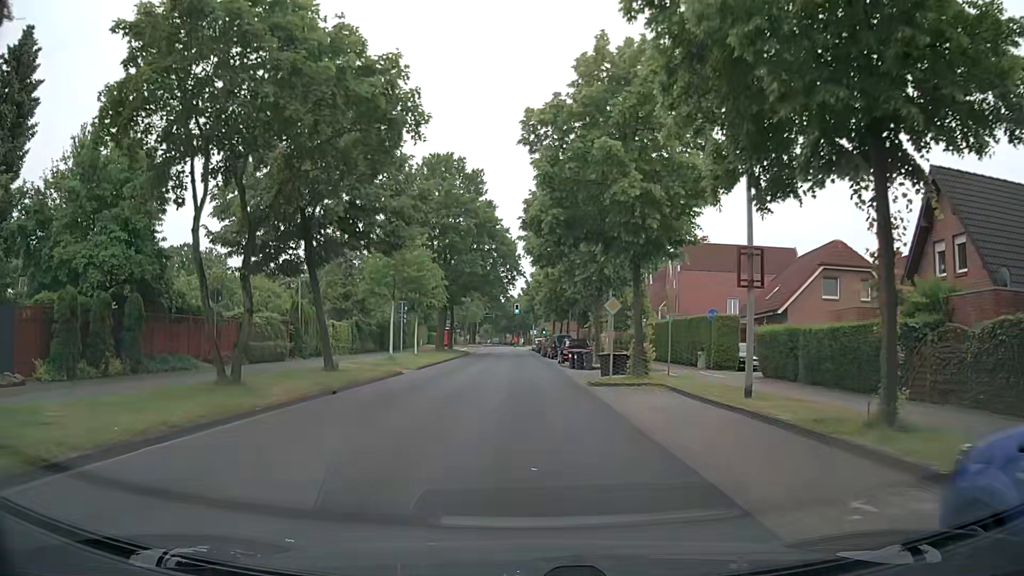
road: tertiary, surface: asphalt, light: Day
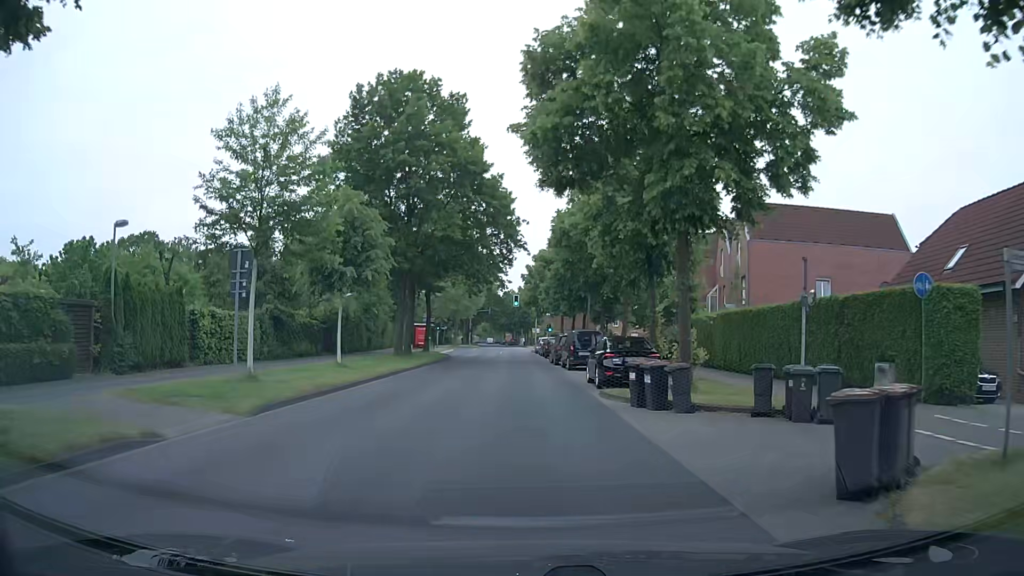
(0.0, +18.7) m; -1°
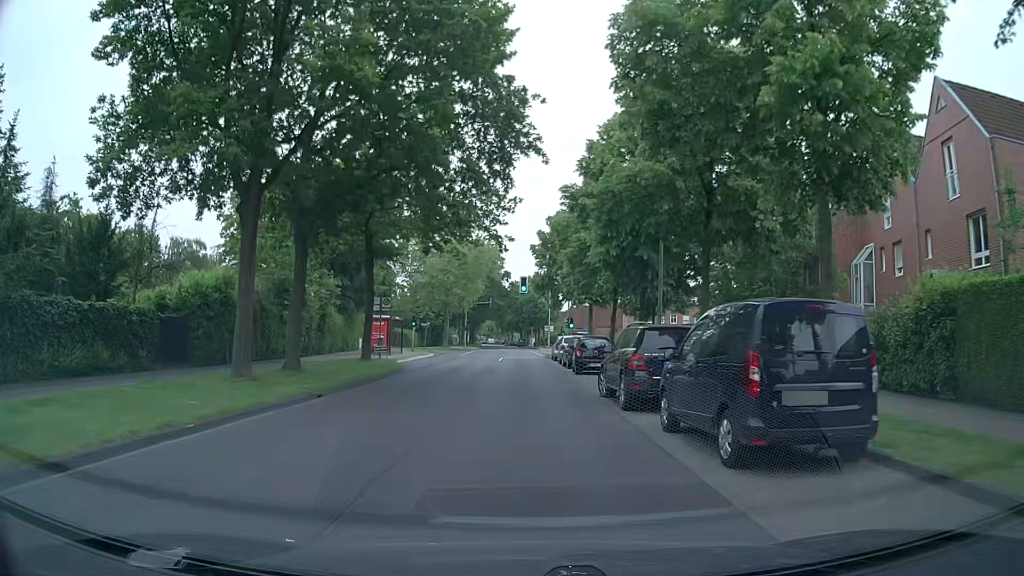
(+0.3, +23.3) m; 0°
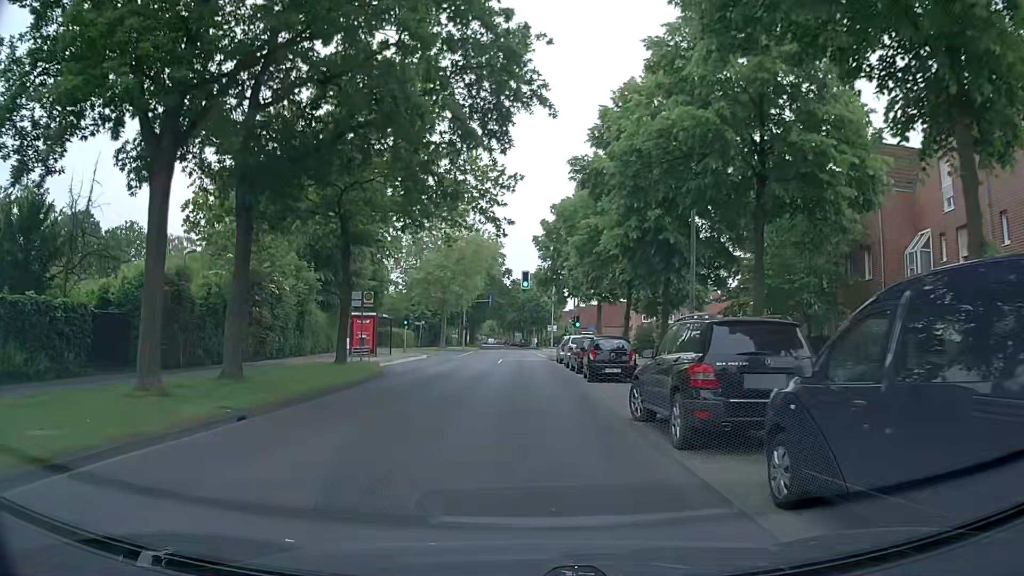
(0.0, +4.7) m; +1°
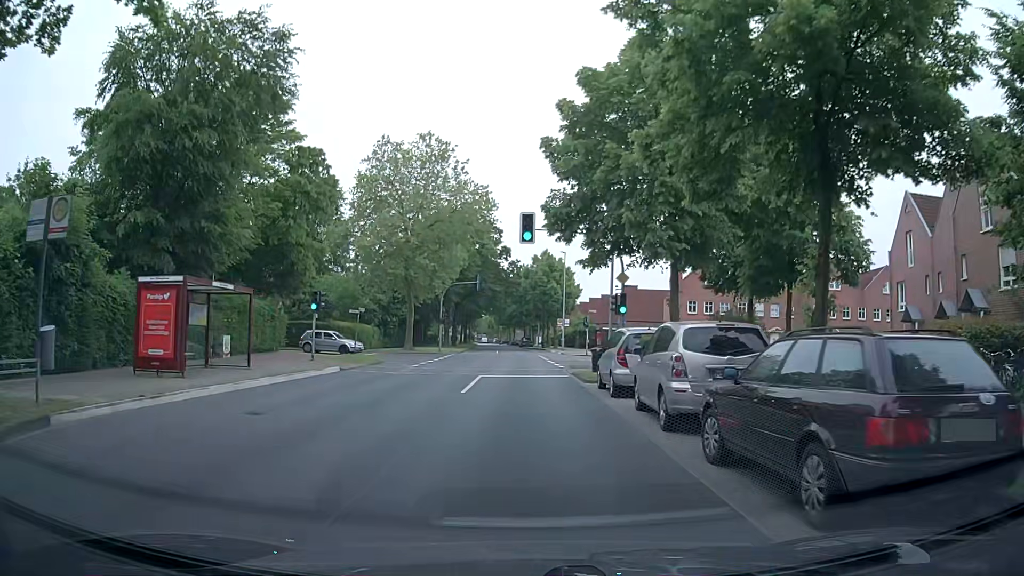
(-0.2, +23.3) m; 0°
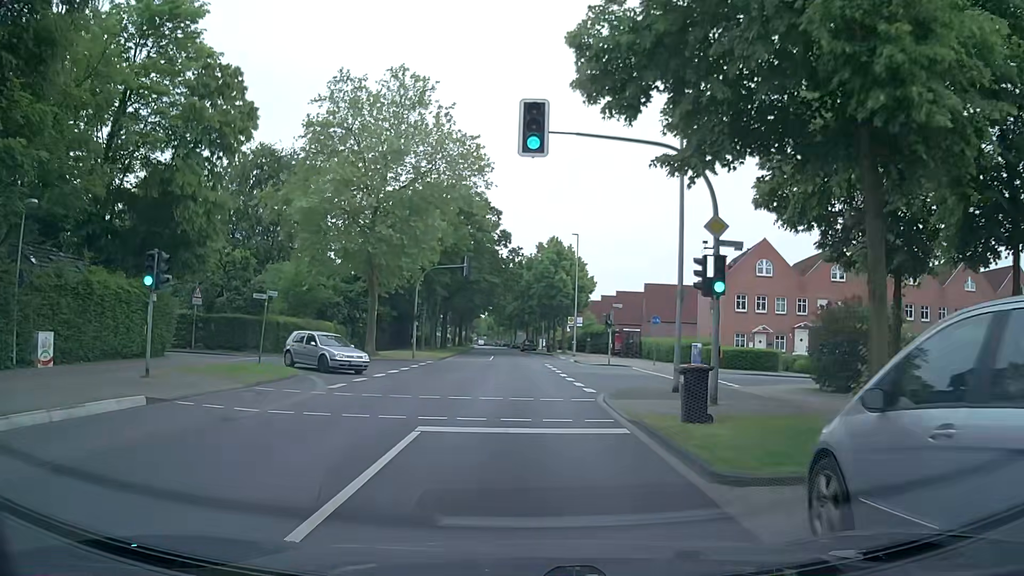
(-0.3, +14.0) m; -1°
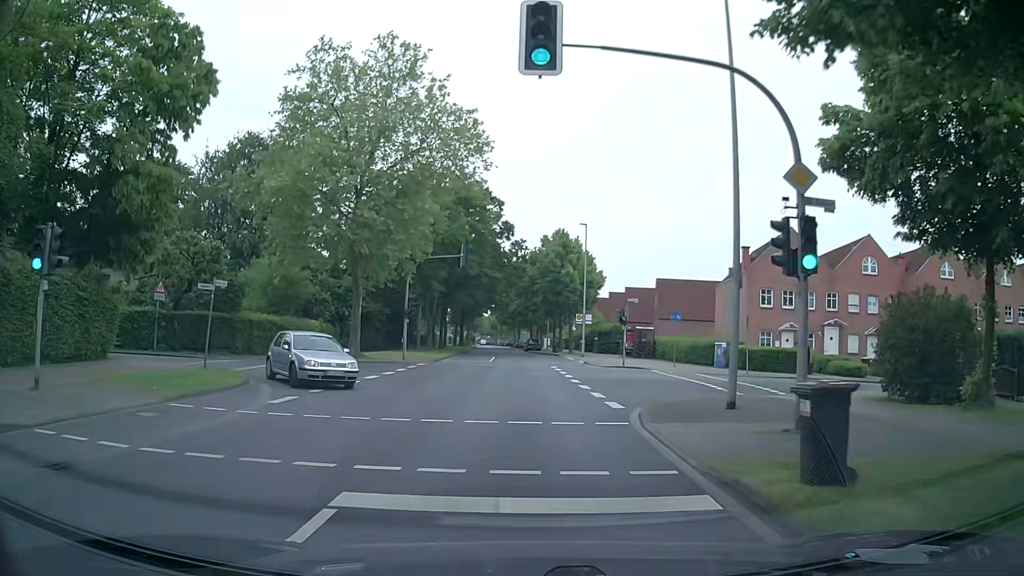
(0.0, +4.6) m; -1°
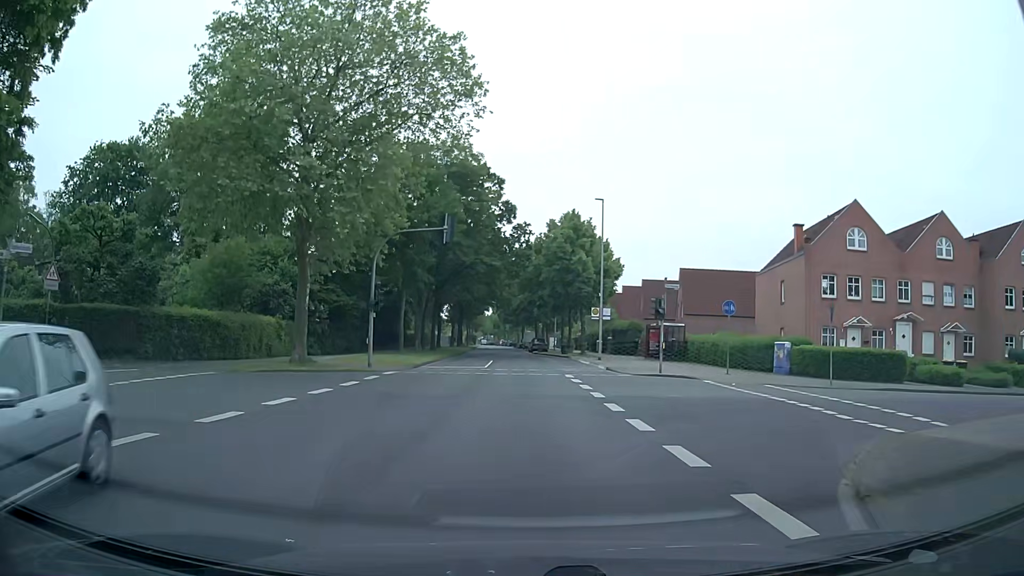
(-0.1, +9.3) m; 0°
(0, +10) (0, +20) (-1, +30) (-1, +40) (-1, +50) (-2, +60) (-2, +70) (-3, +80) (-3, +90) (-4, +100) m
